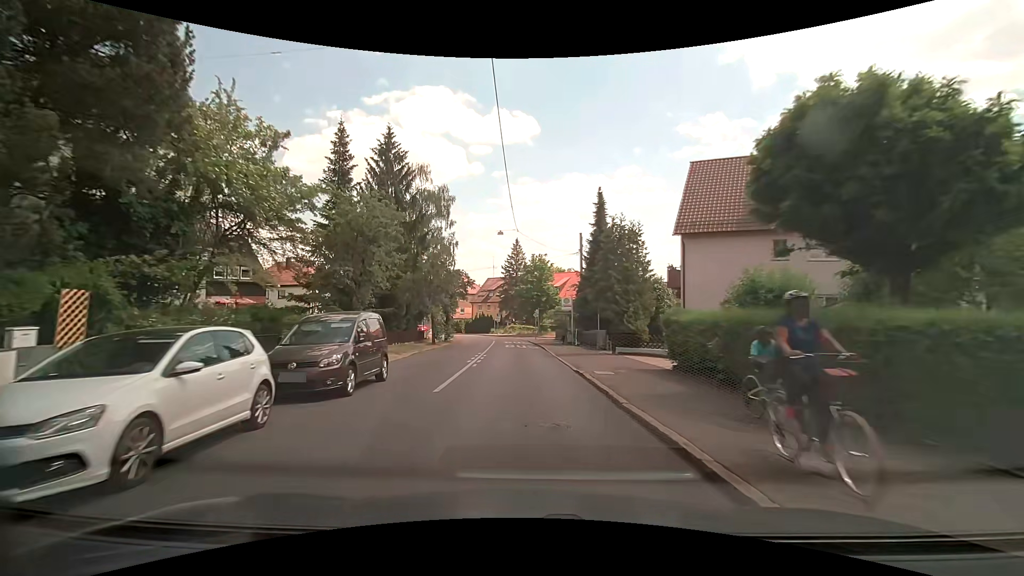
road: tertiary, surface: asphalt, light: Day
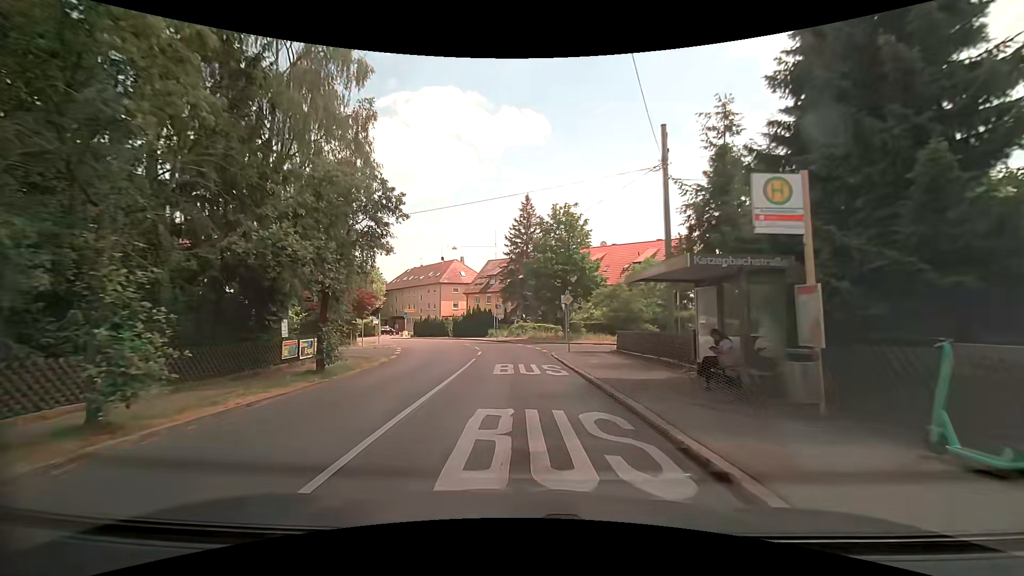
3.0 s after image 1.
(-0.3, +29.8) m; -1°
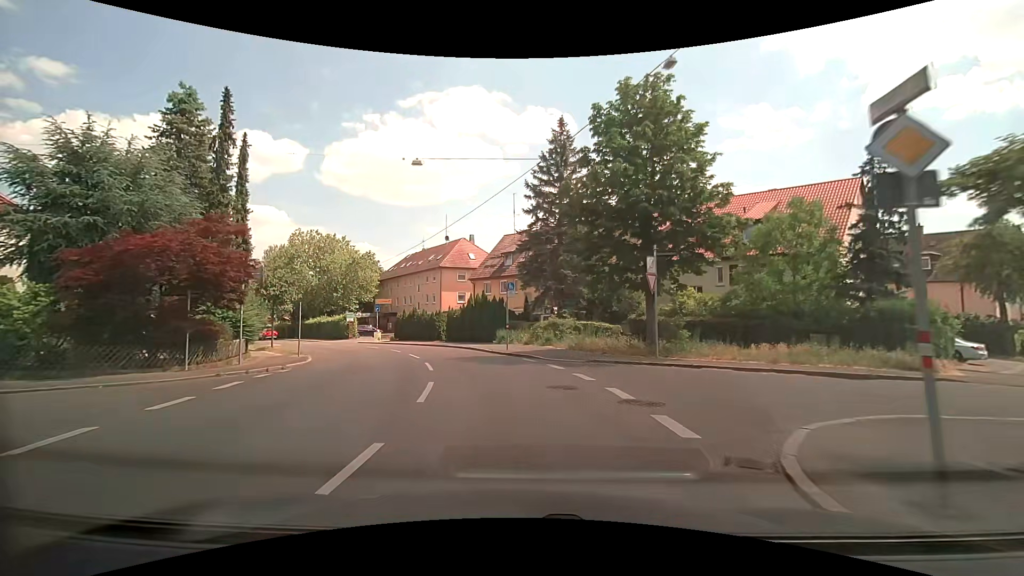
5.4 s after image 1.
(-0.3, +22.2) m; -2°
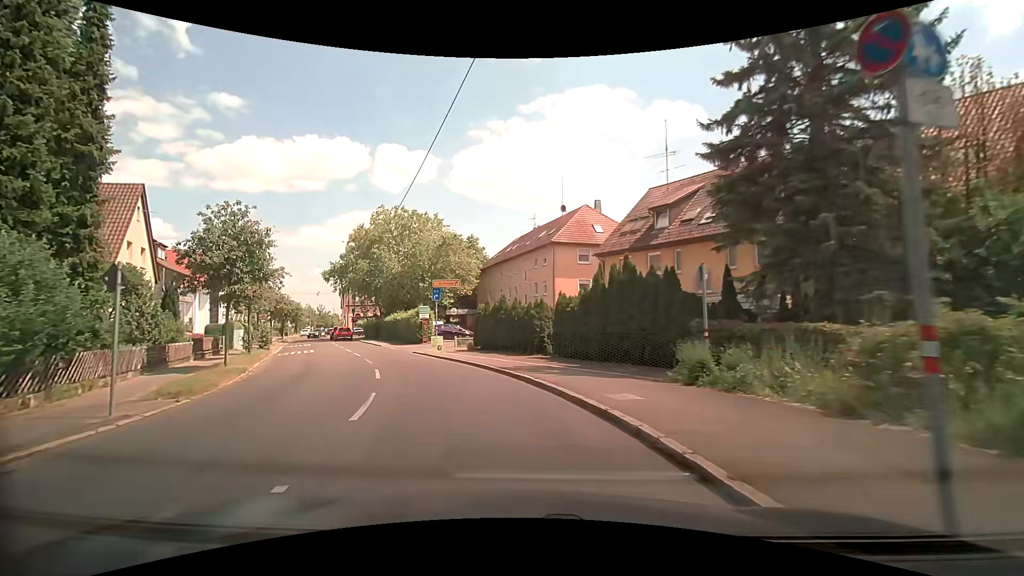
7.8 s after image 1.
(-1.9, +20.0) m; -14°
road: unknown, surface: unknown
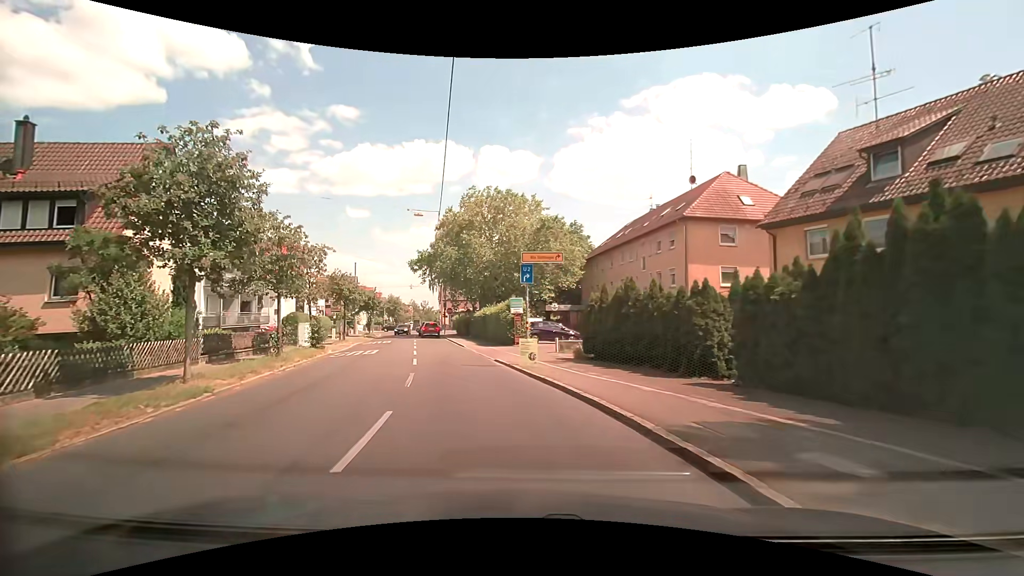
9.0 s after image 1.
(-0.9, +9.2) m; -11°
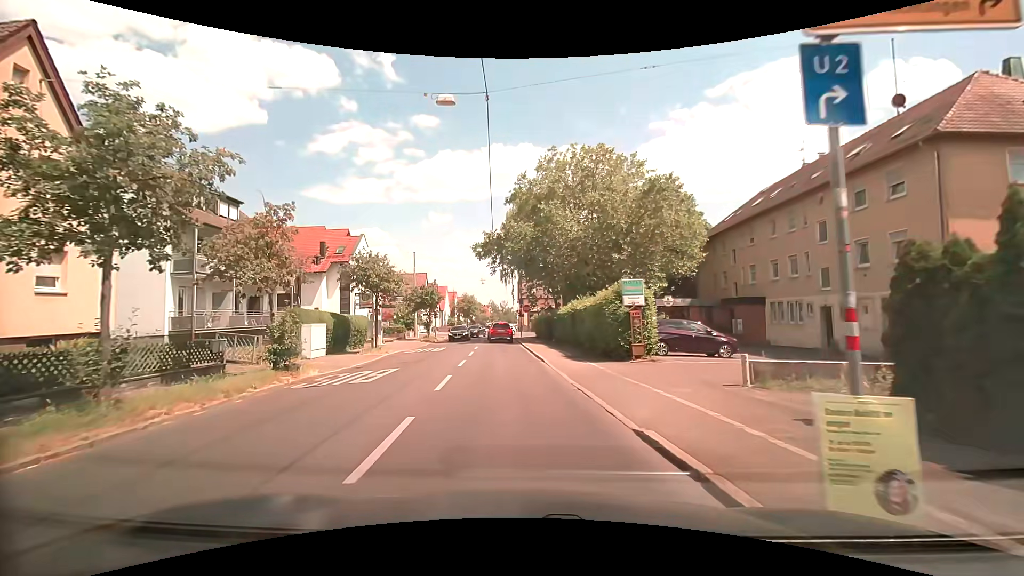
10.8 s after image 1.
(-1.2, +12.8) m; -9°
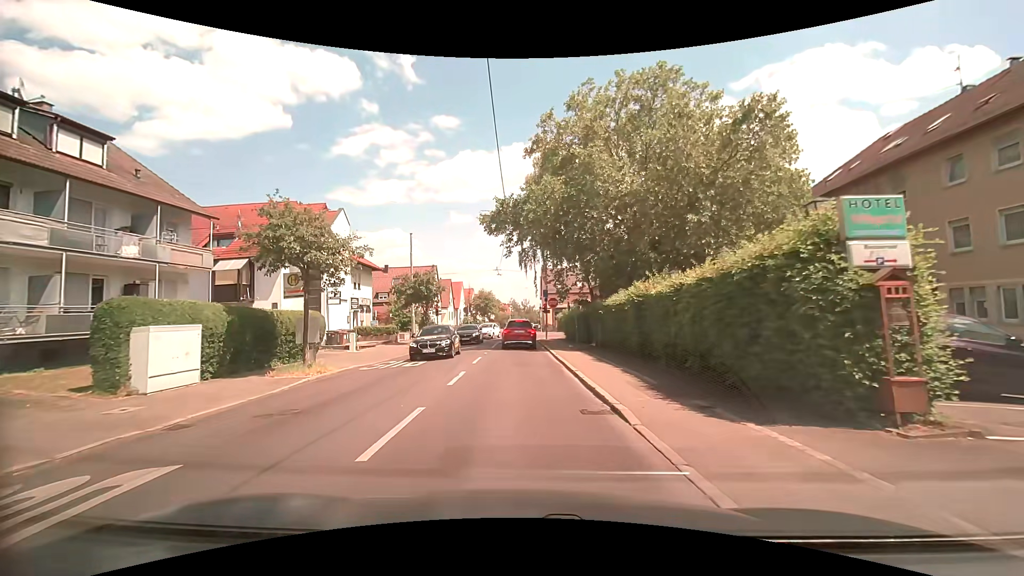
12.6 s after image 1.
(-0.4, +11.7) m; -4°
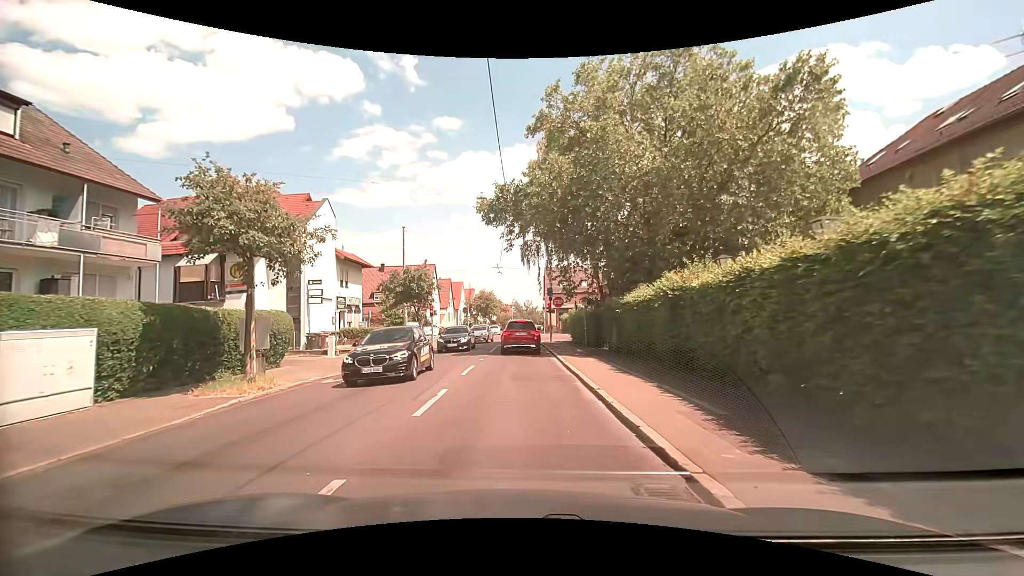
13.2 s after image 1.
(0.0, +3.6) m; -1°
